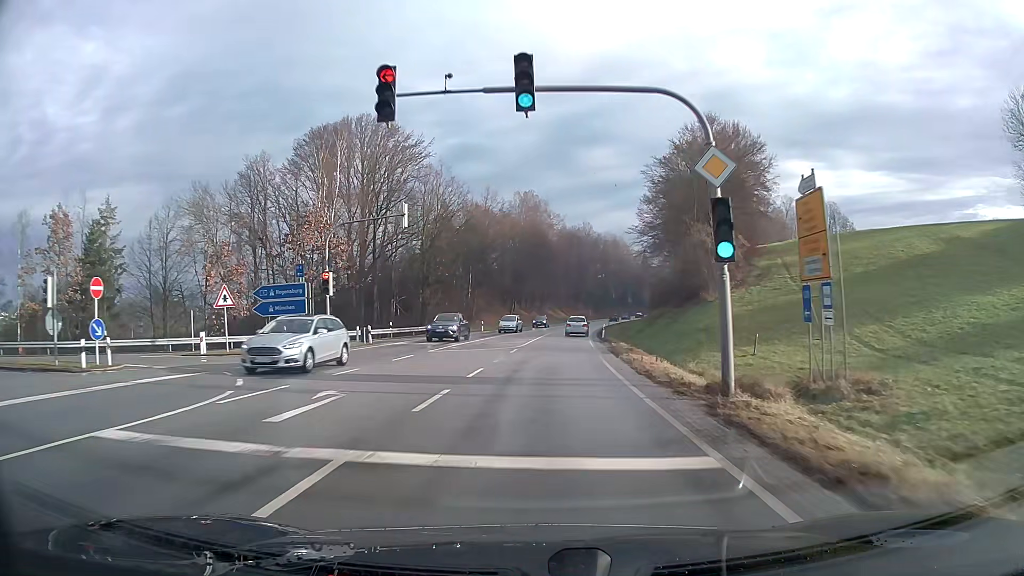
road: primary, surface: asphalt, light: Day
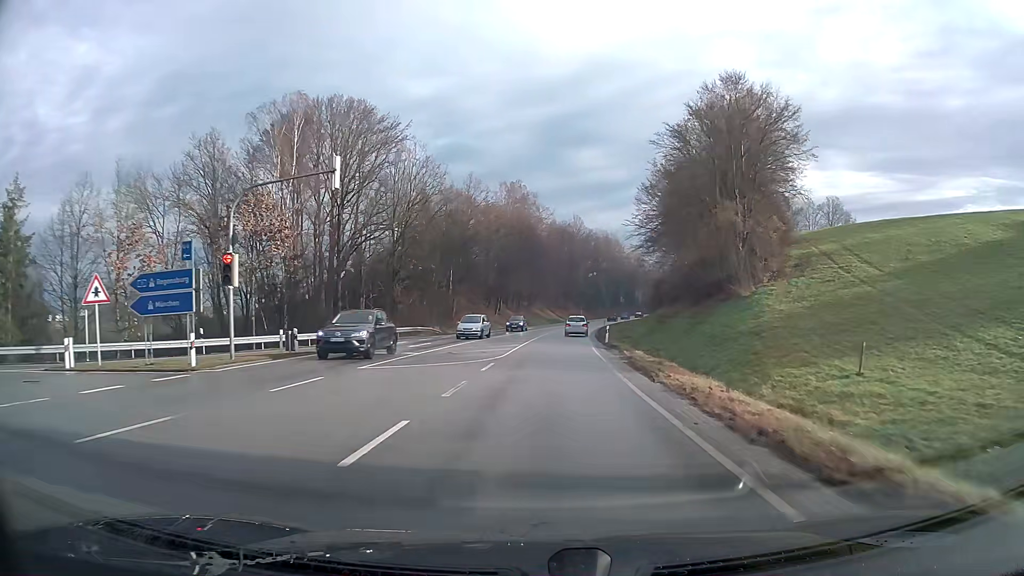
(+0.1, +9.8) m; +1°
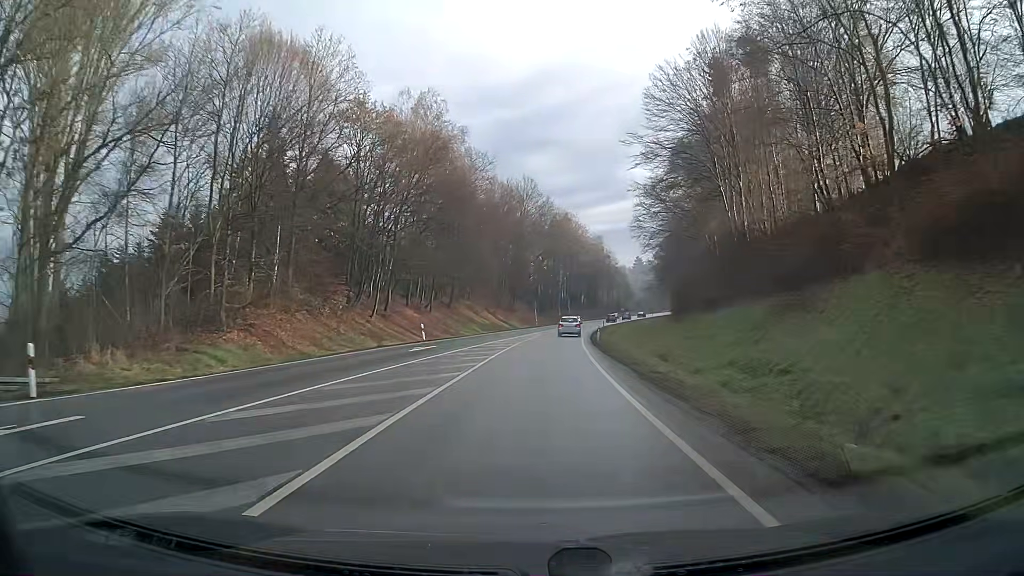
(+2.1, +49.3) m; +5°
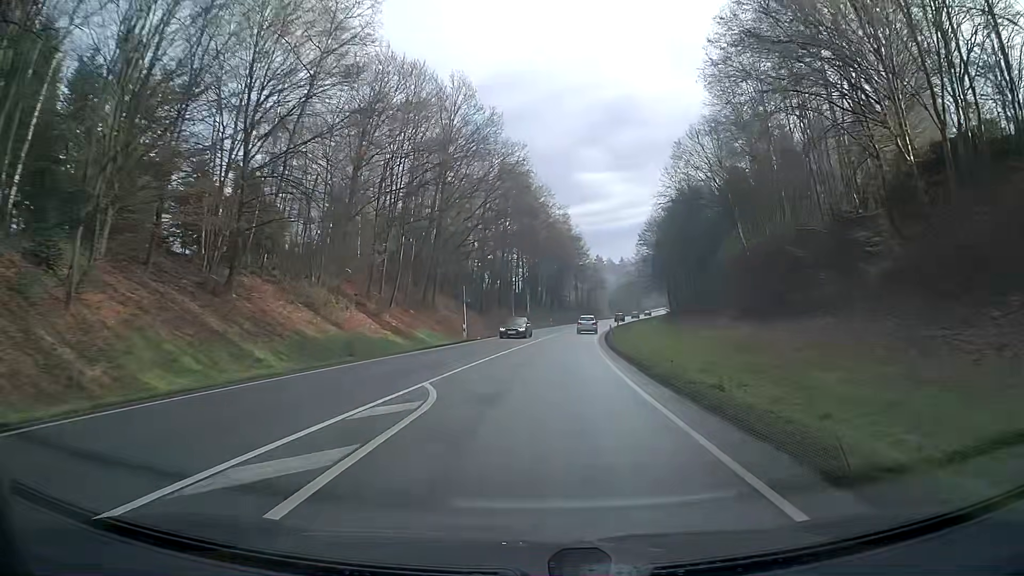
(+1.6, +49.2) m; +4°
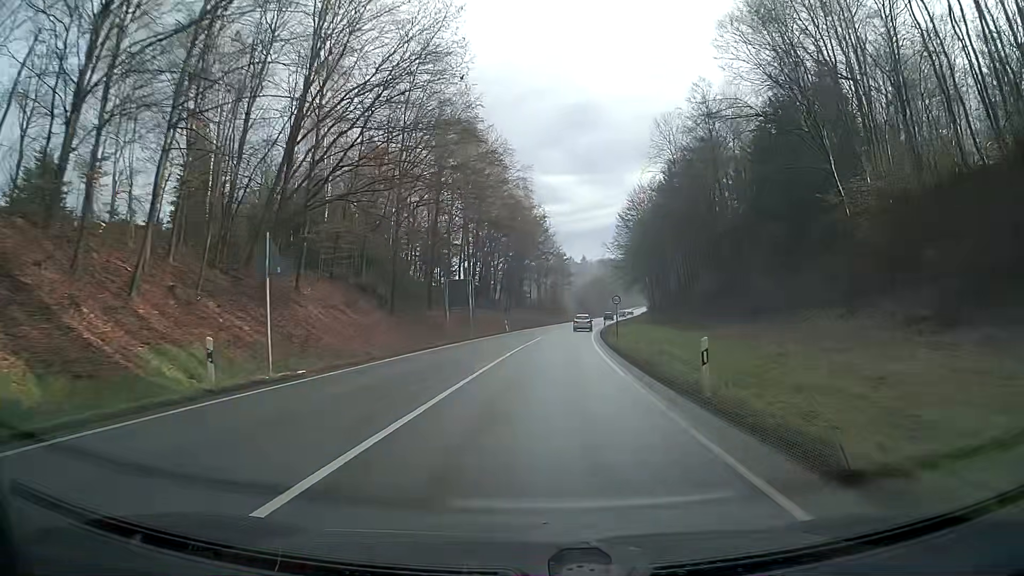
(+0.9, +29.7) m; +4°
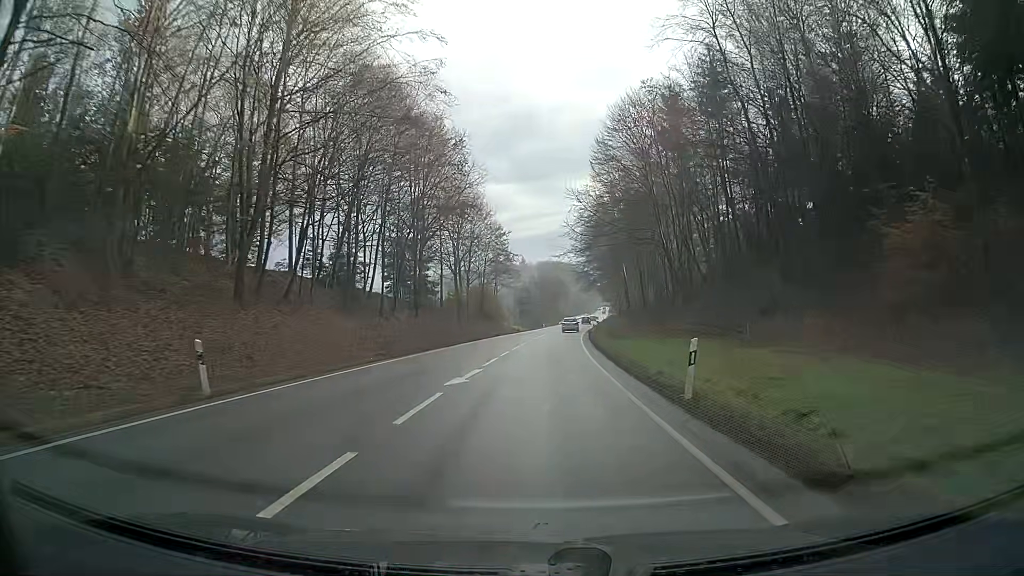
(+2.5, +50.4) m; +5°
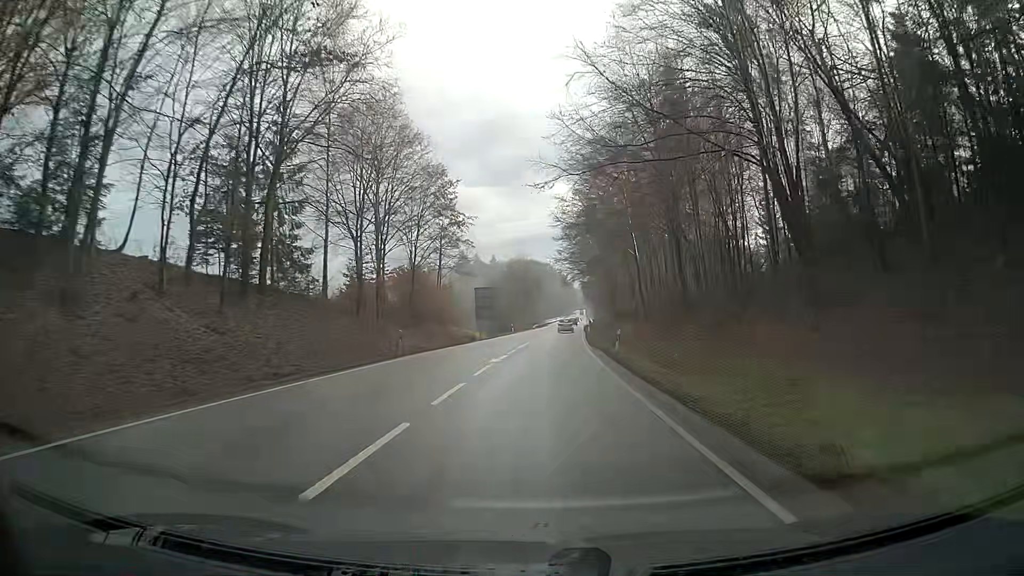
(+0.7, +34.2) m; +2°
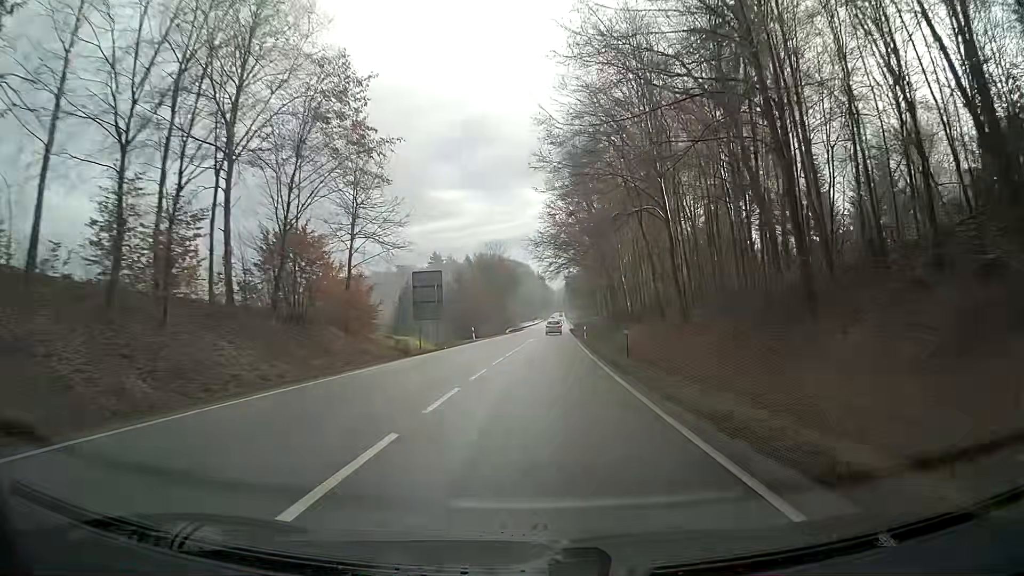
(+0.3, +25.0) m; +2°
